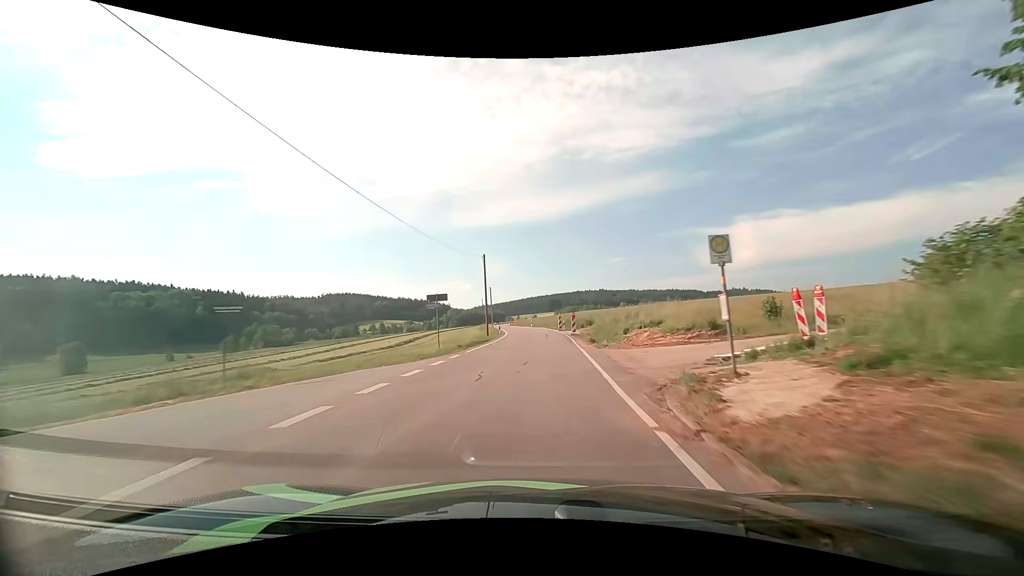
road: tertiary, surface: asphalt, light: Day
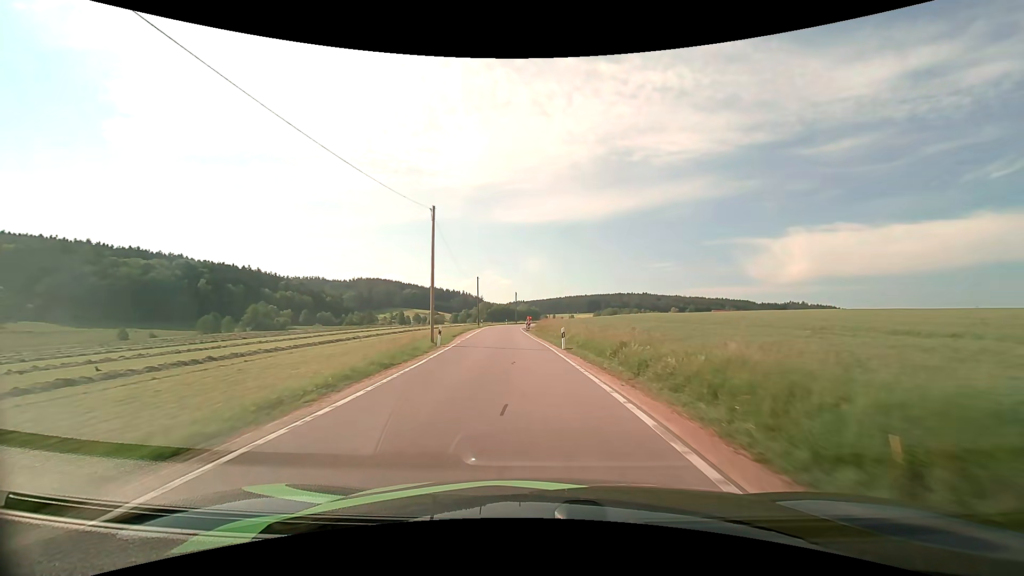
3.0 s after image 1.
(-0.3, +55.9) m; -4°
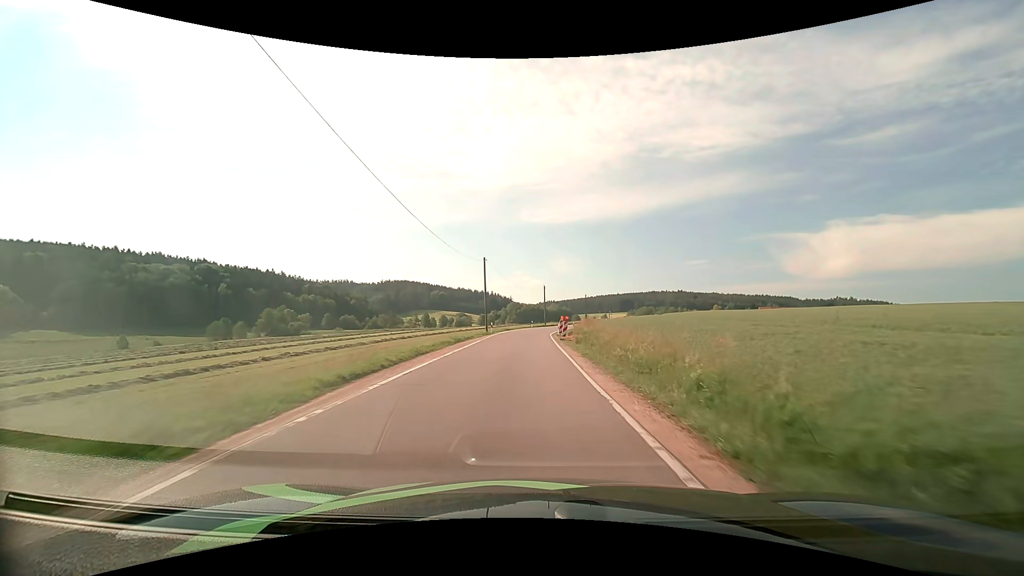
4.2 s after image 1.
(-0.7, +22.3) m; -4°
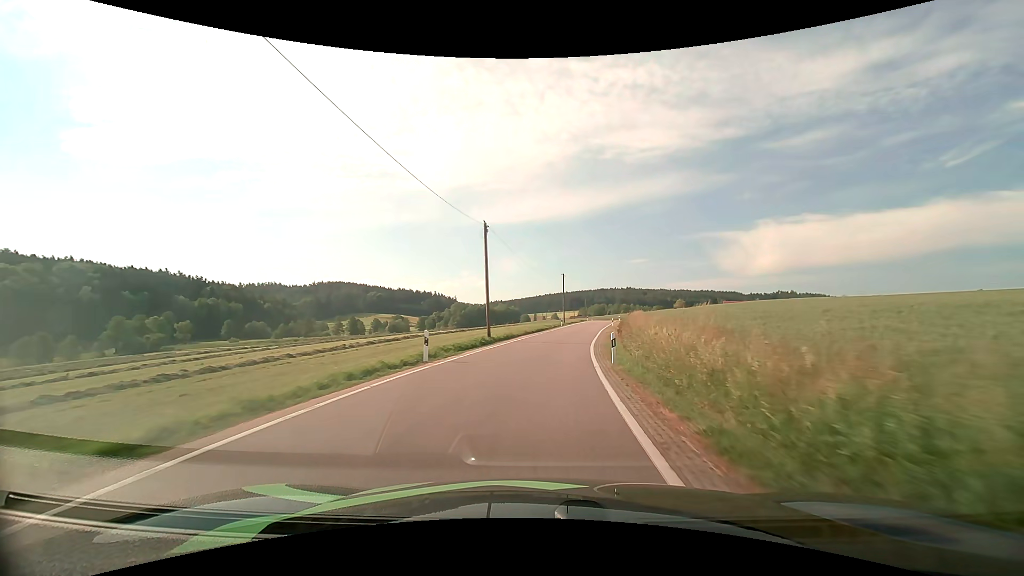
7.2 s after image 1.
(+0.7, +54.4) m; +6°
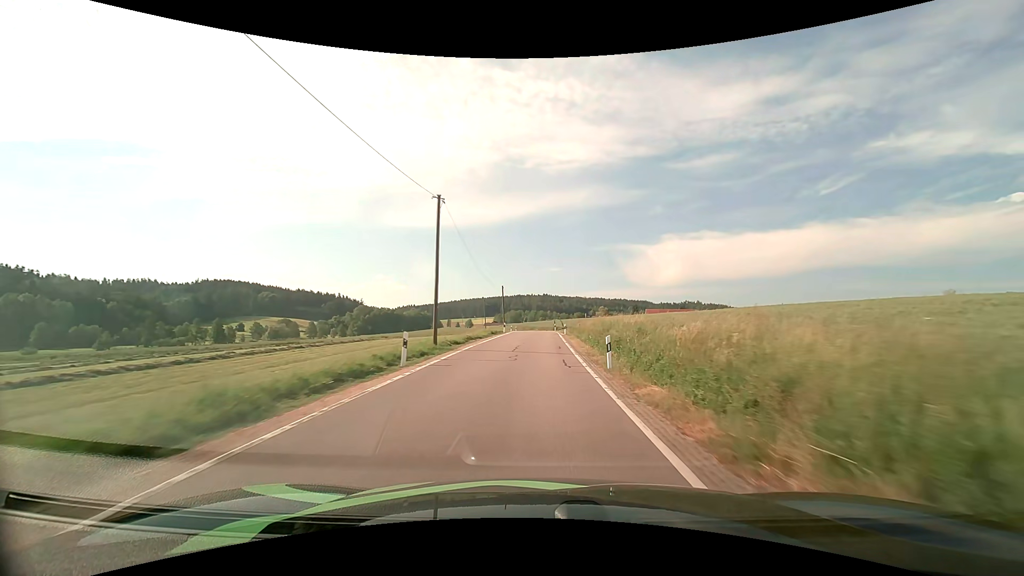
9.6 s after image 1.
(+4.0, +44.6) m; +10°
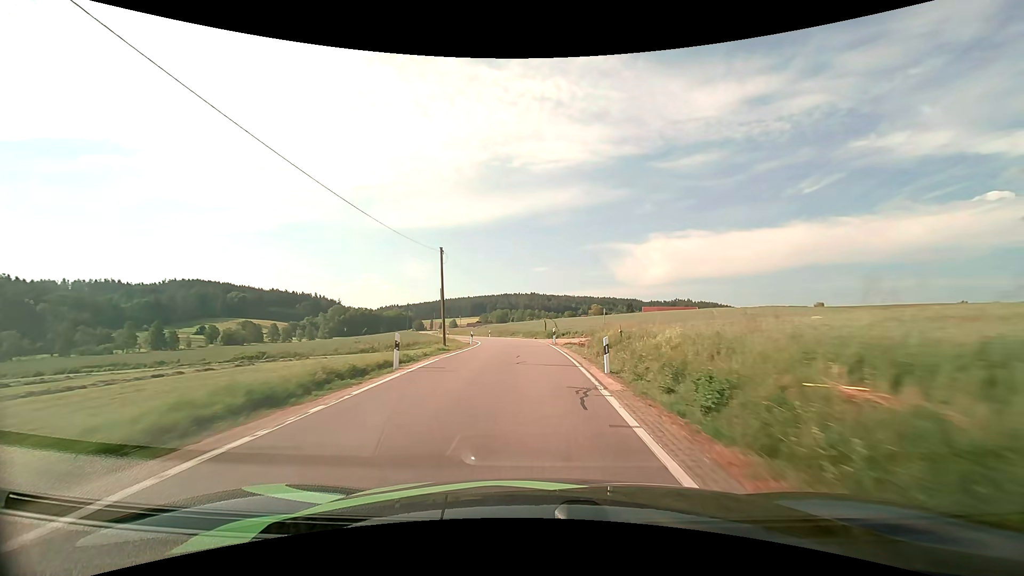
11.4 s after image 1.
(+0.5, +33.9) m; +2°
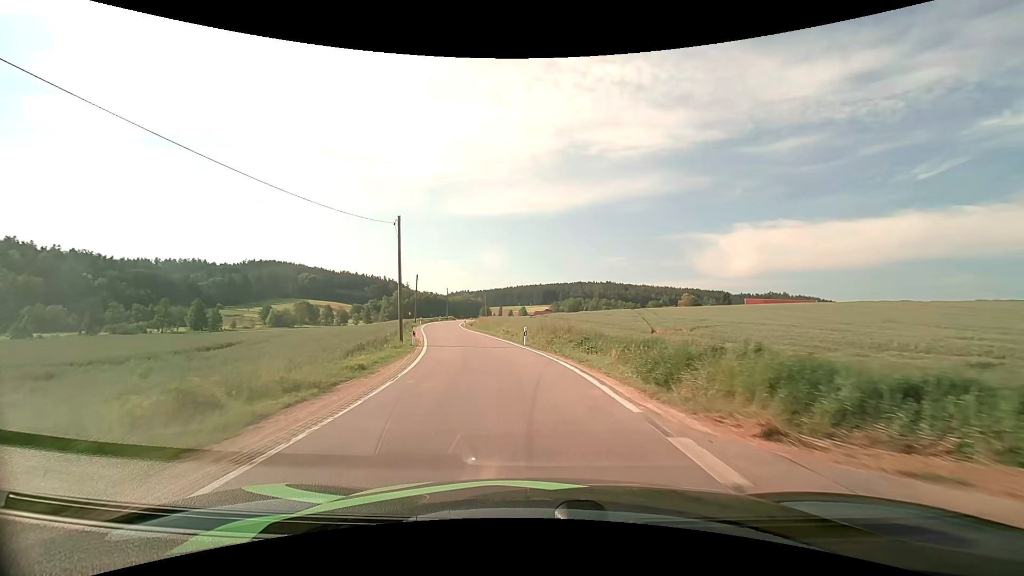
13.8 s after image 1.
(-1.8, +41.1) m; -8°
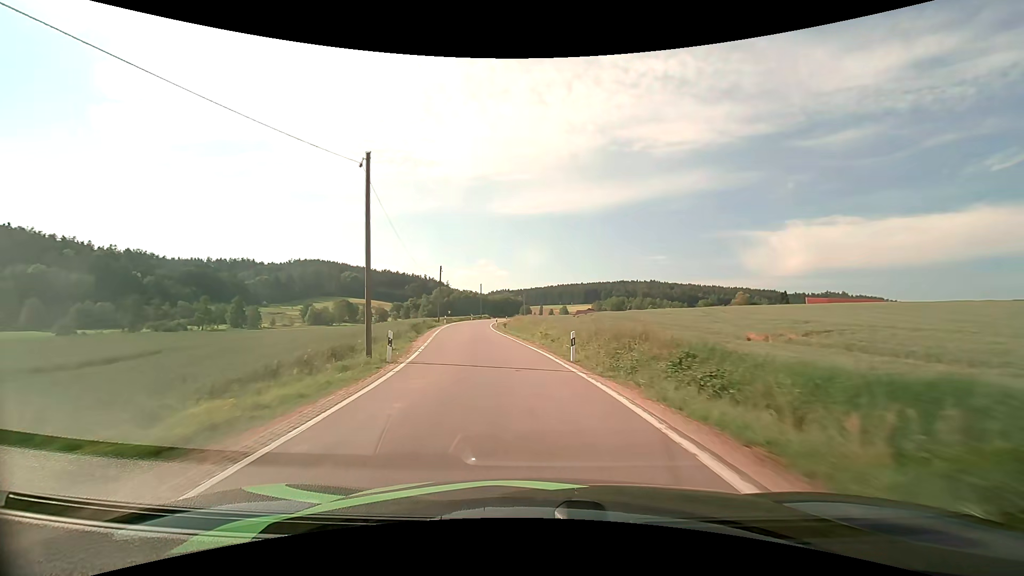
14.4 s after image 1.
(-0.4, +10.2) m; -5°
(0, +10) (-1, +20) (-3, +30) (-4, +40) (-6, +50) (-7, +60) (-8, +70) (-8, +80) (-7, +90) (-6, +99) m
